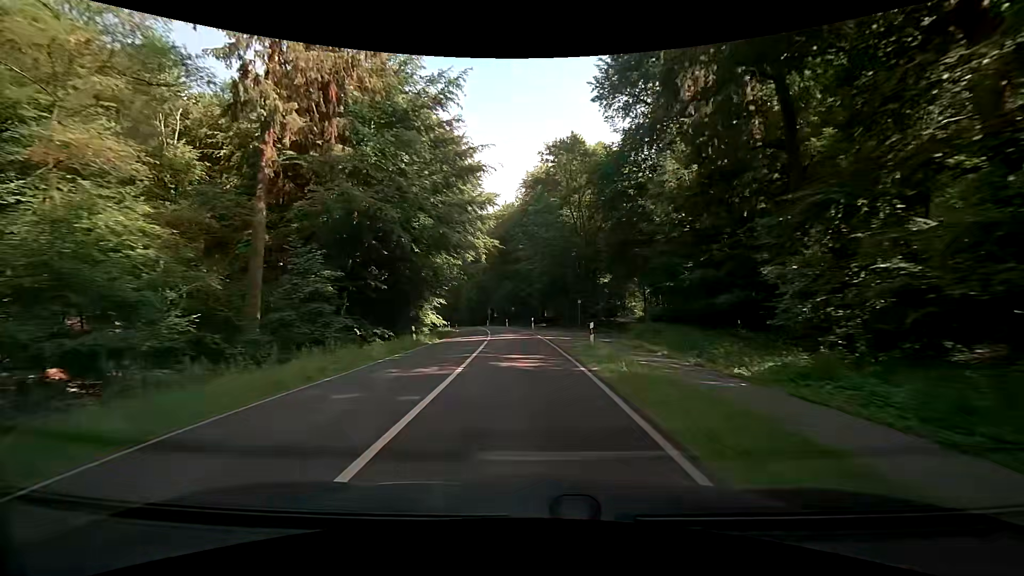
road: secondary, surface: asphalt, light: Day
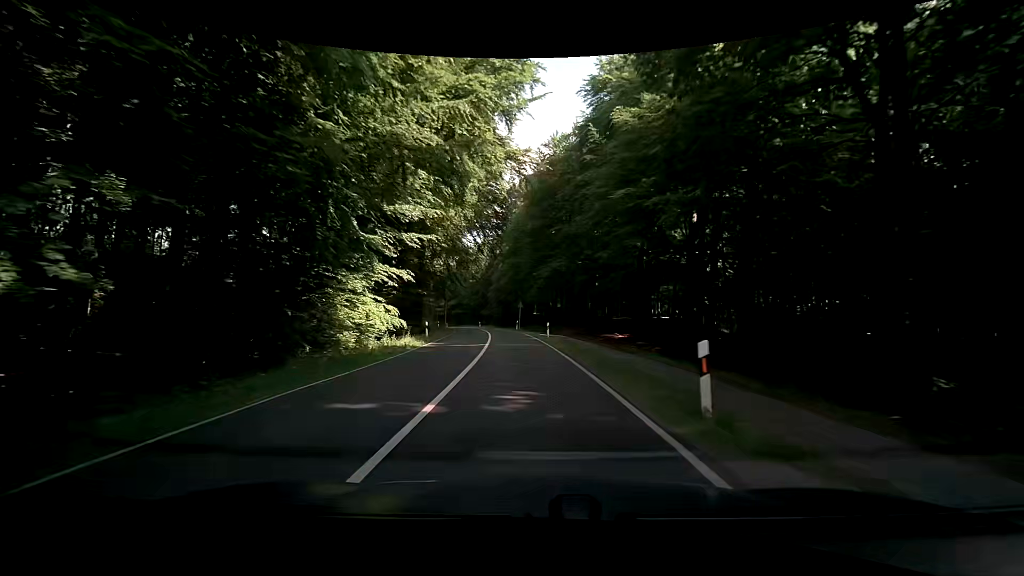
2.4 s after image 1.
(-1.2, +36.0) m; -5°
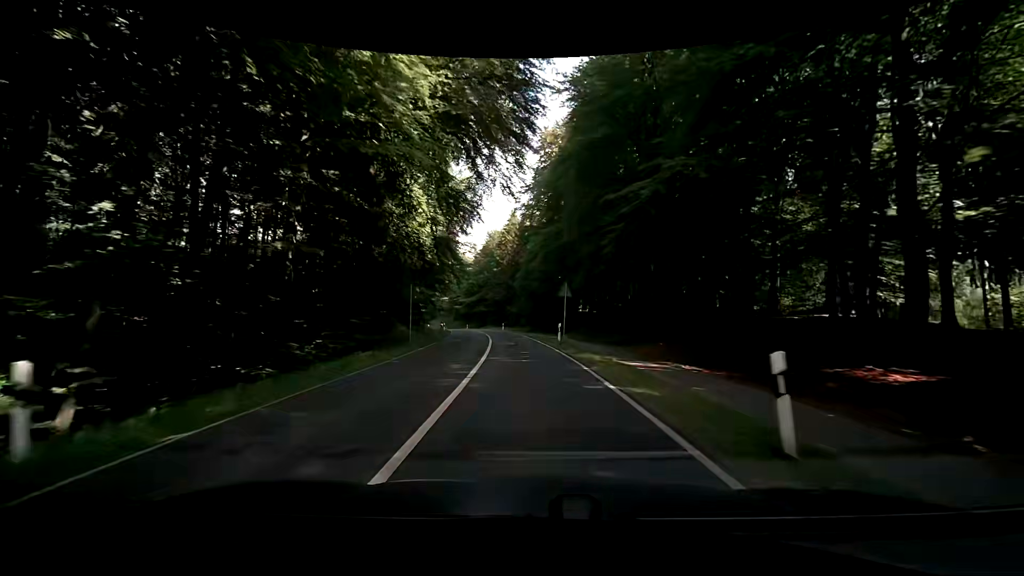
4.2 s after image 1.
(-0.6, +27.8) m; -3°
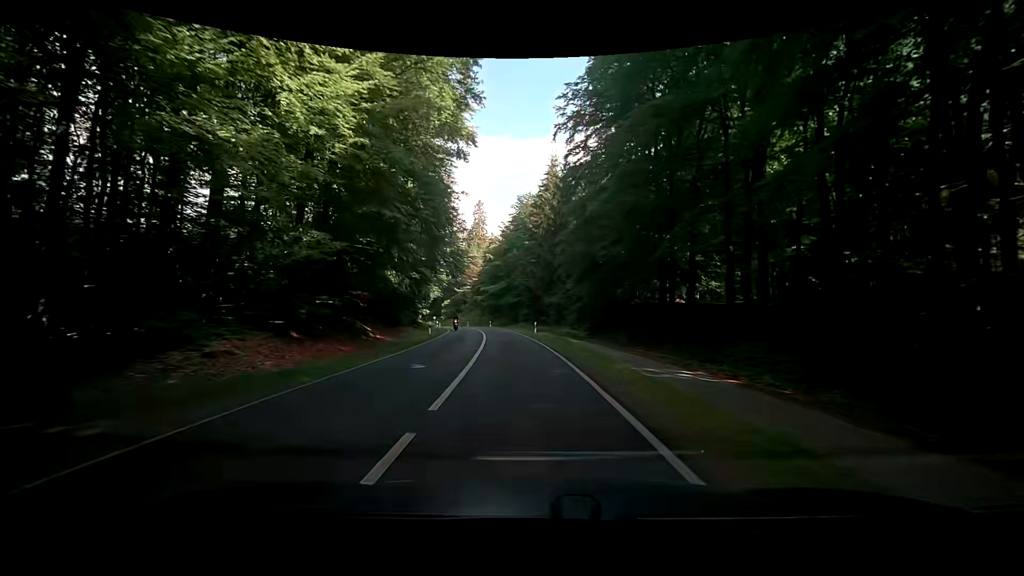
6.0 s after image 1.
(-0.8, +29.0) m; -4°
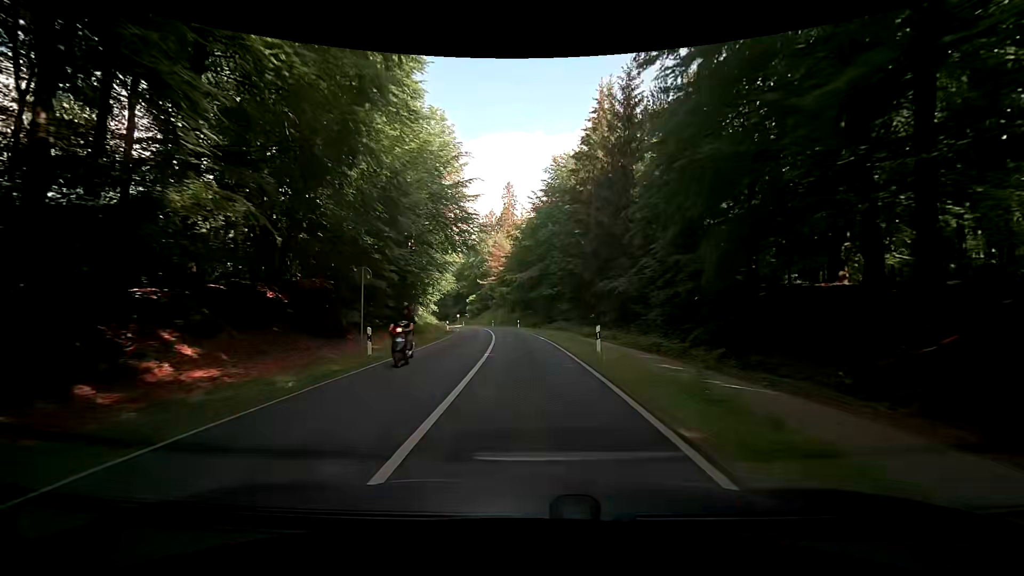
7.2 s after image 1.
(-0.9, +19.6) m; -4°
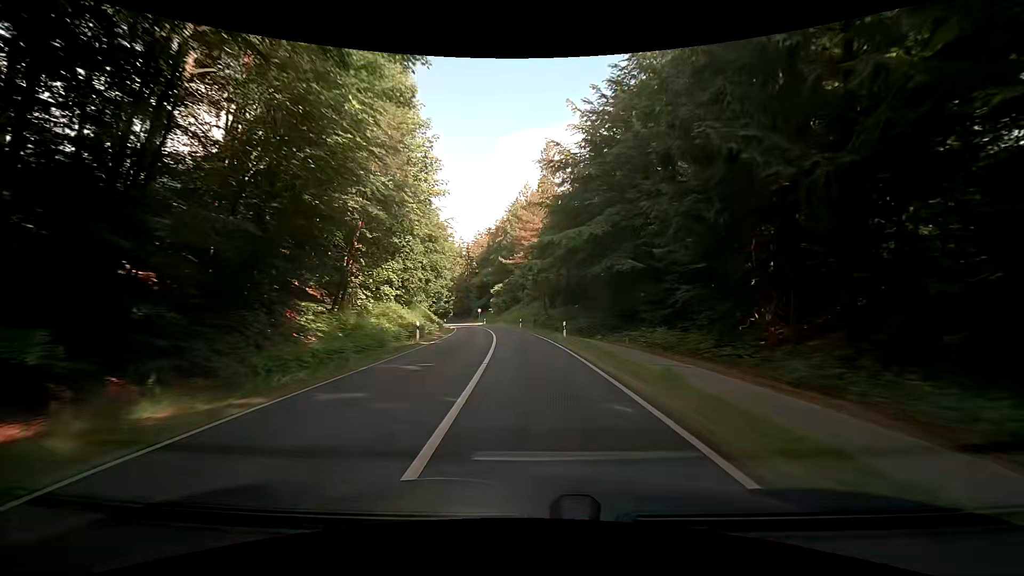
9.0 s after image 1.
(-1.9, +29.5) m; -5°
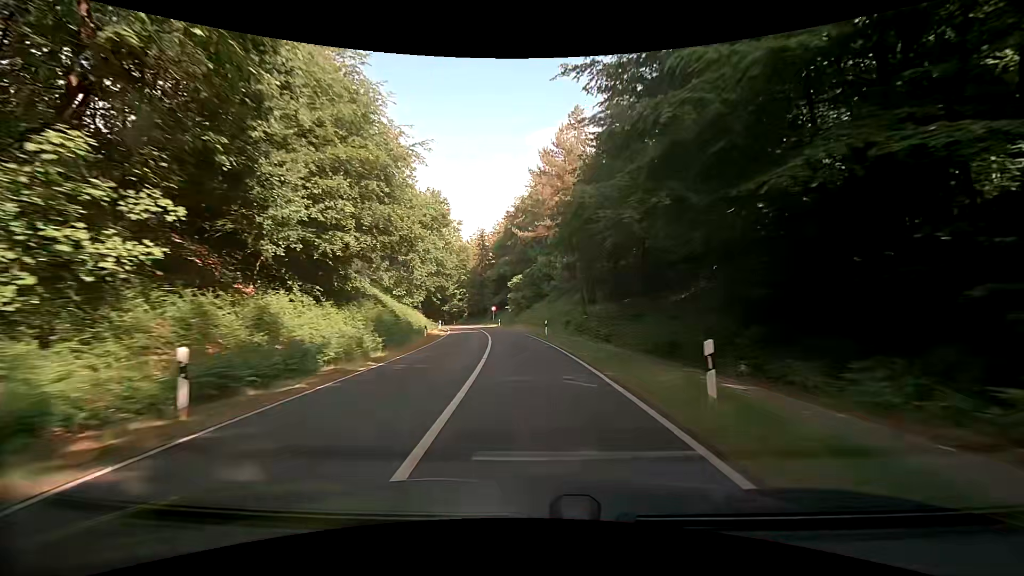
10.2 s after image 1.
(-0.4, +19.9) m; -2°
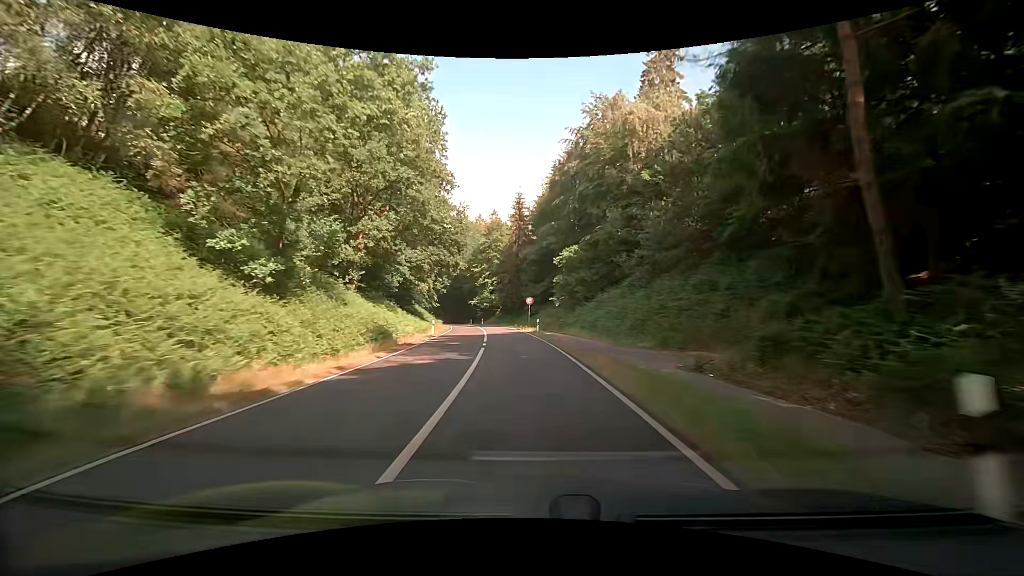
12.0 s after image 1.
(-1.8, +29.9) m; -5°
(0, +10) (-1, +20) (-2, +30) (-3, +40) (-5, +50) (-6, +60) (-8, +69) (-10, +79) (-13, +89) (-15, +99) m
